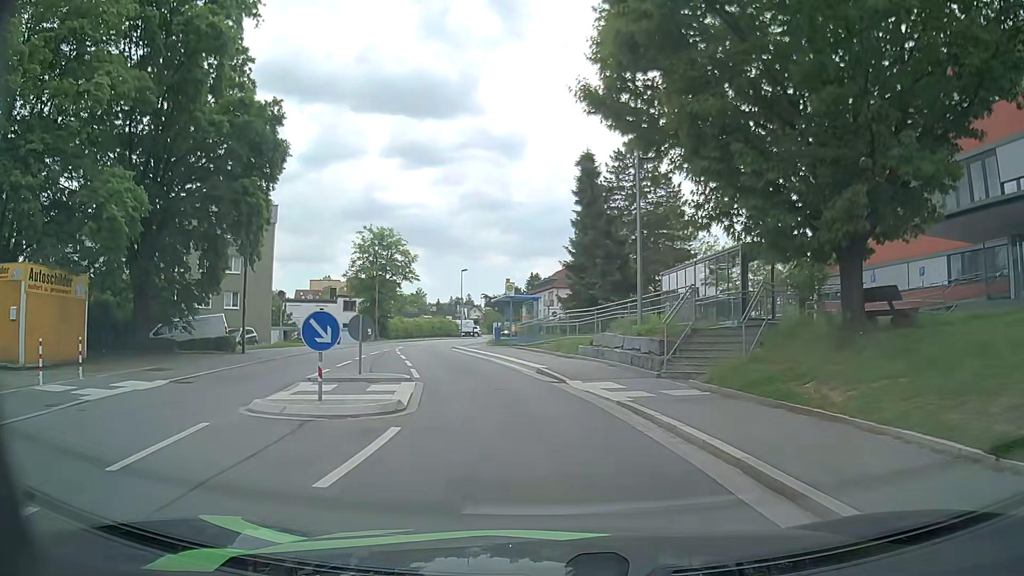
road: residential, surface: asphalt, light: Day
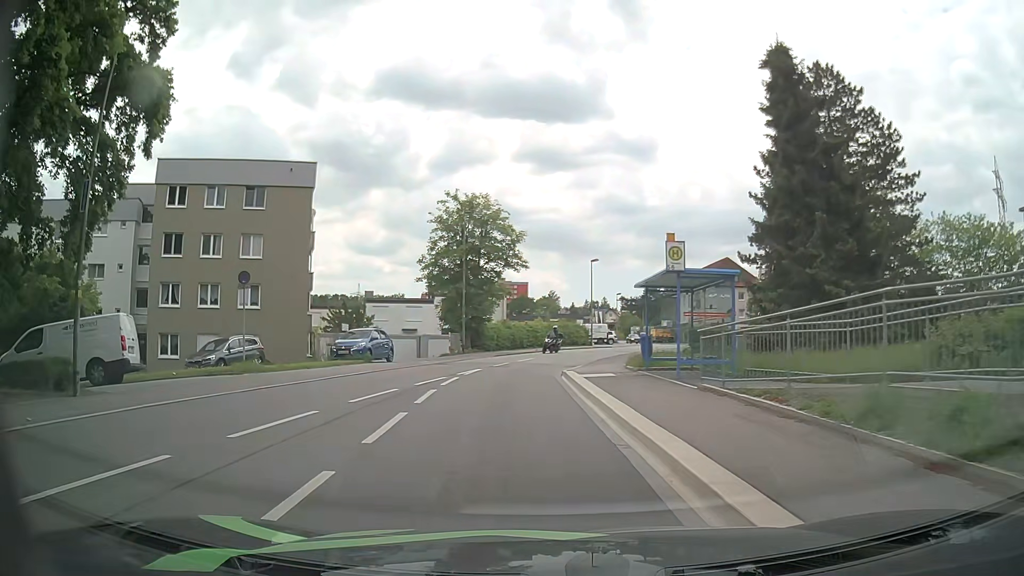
(-1.0, +17.8) m; -10°
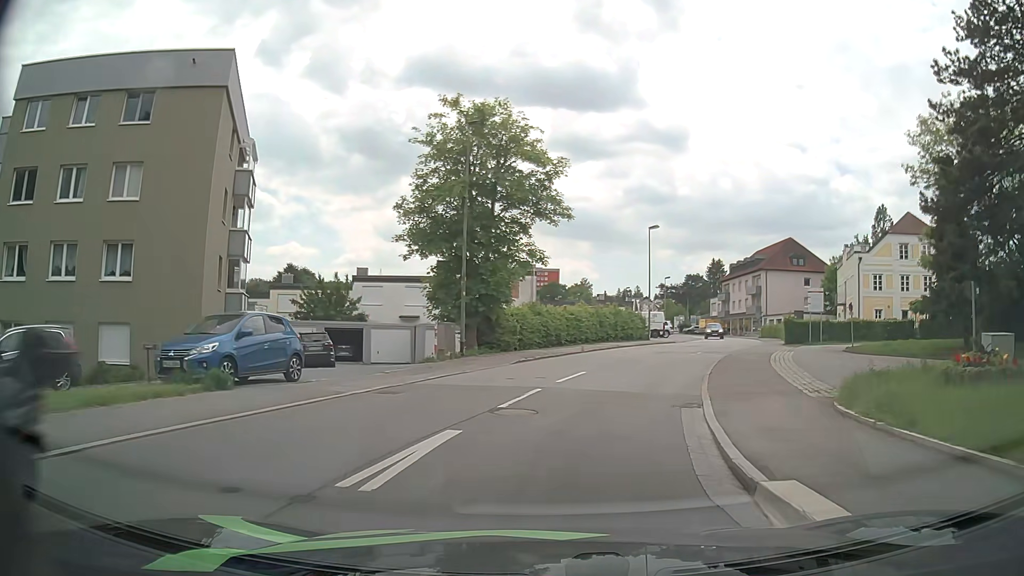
(-0.9, +16.1) m; -3°
(+1, +10) (+3, +20) (+6, +29) (+9, +39) (+13, +48) (+17, +57) (+20, +67) (+22, +77) (+23, +86) (+23, +96) m
